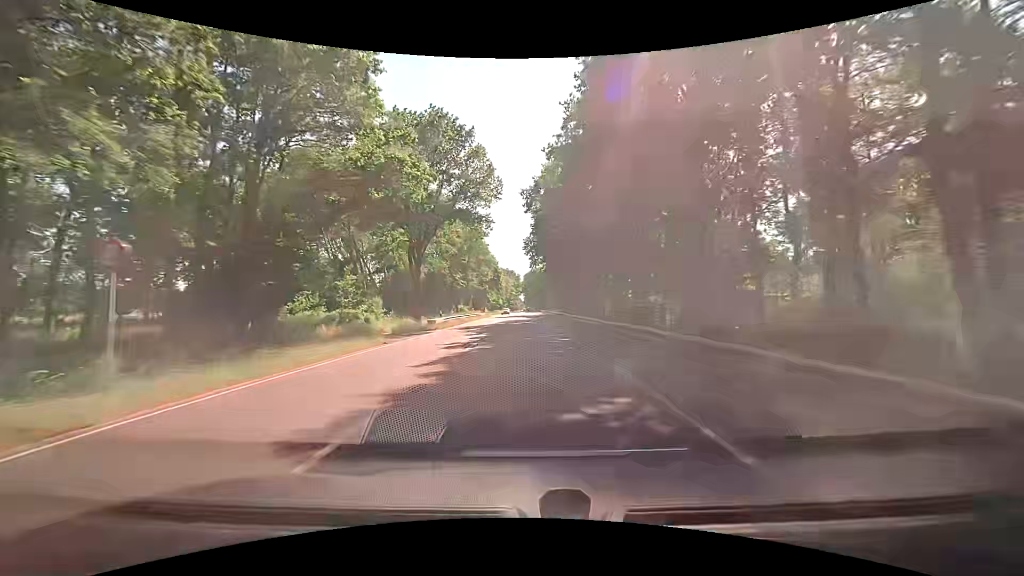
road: primary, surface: asphalt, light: Day
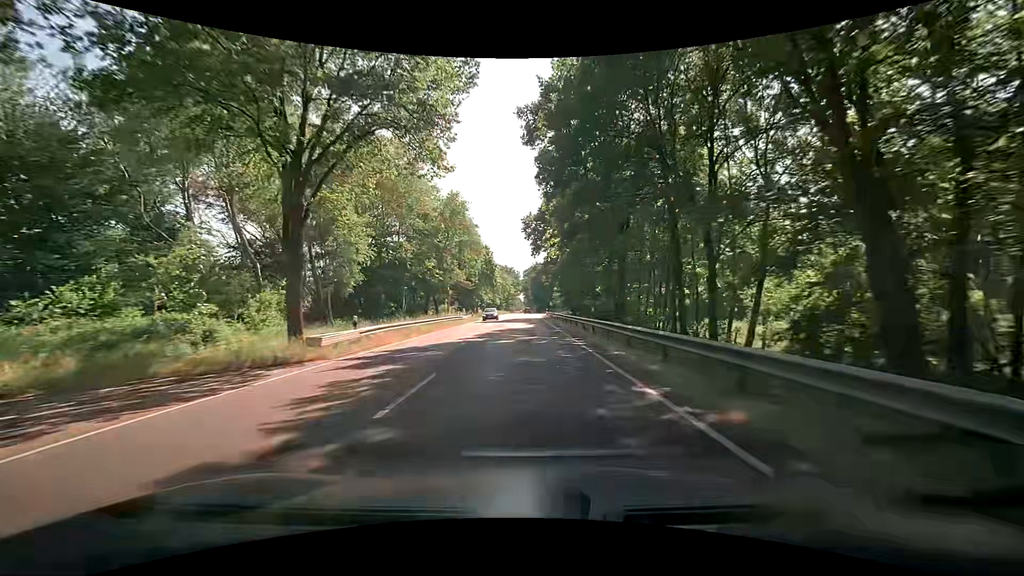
(+0.2, +21.1) m; +1°
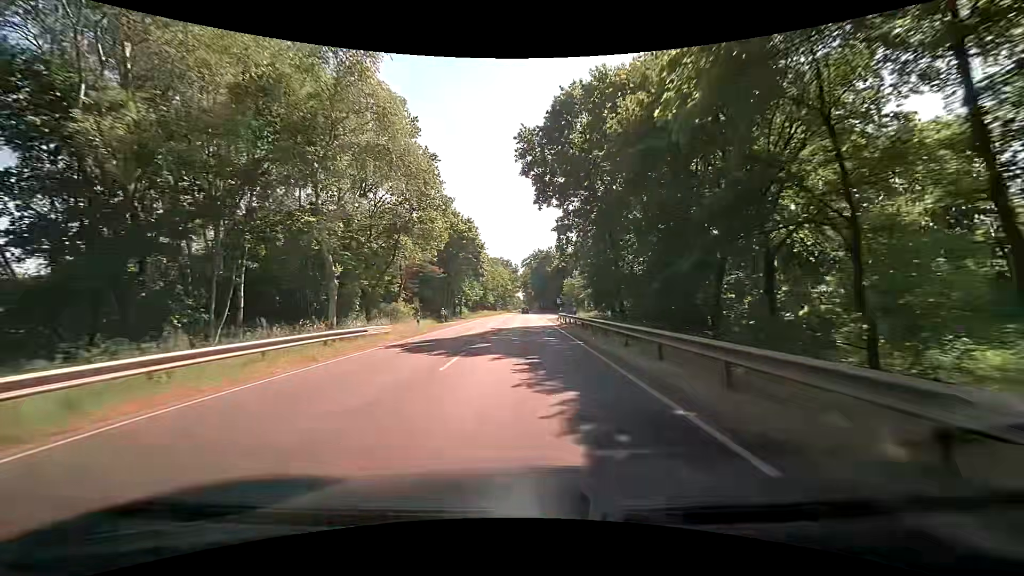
(+0.1, +31.6) m; +1°
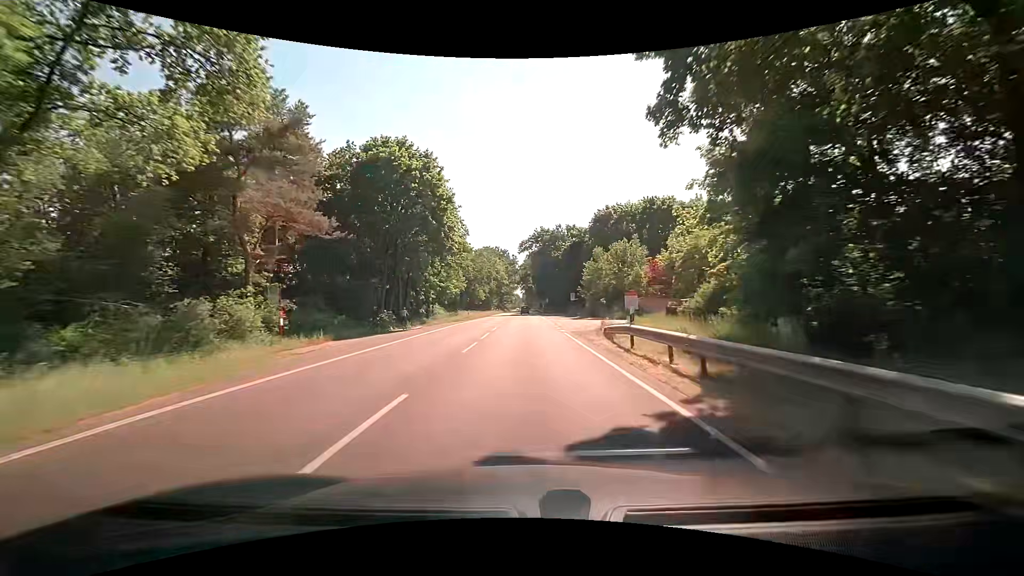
(-0.2, +31.0) m; -1°
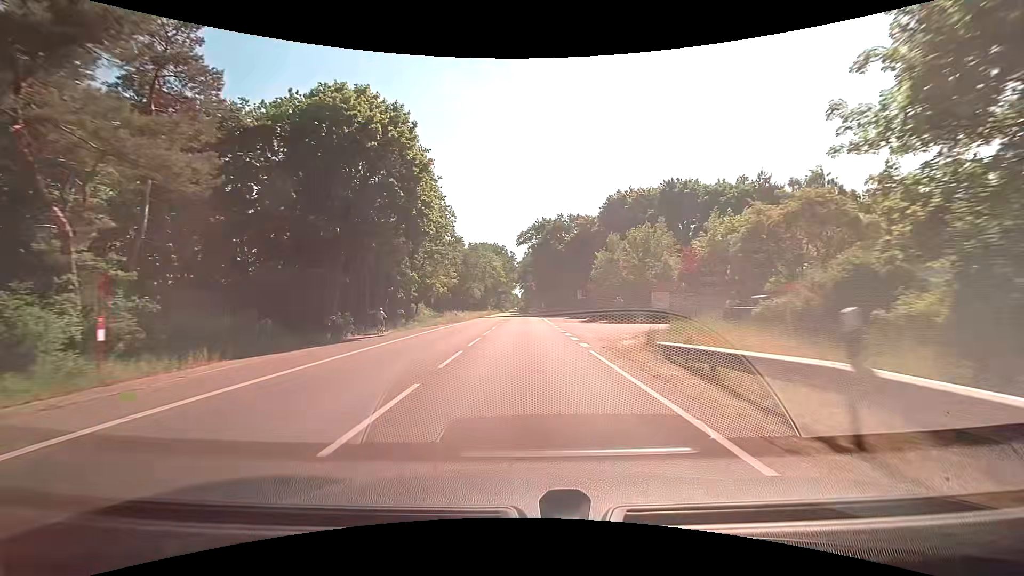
(0.0, +10.1) m; 0°
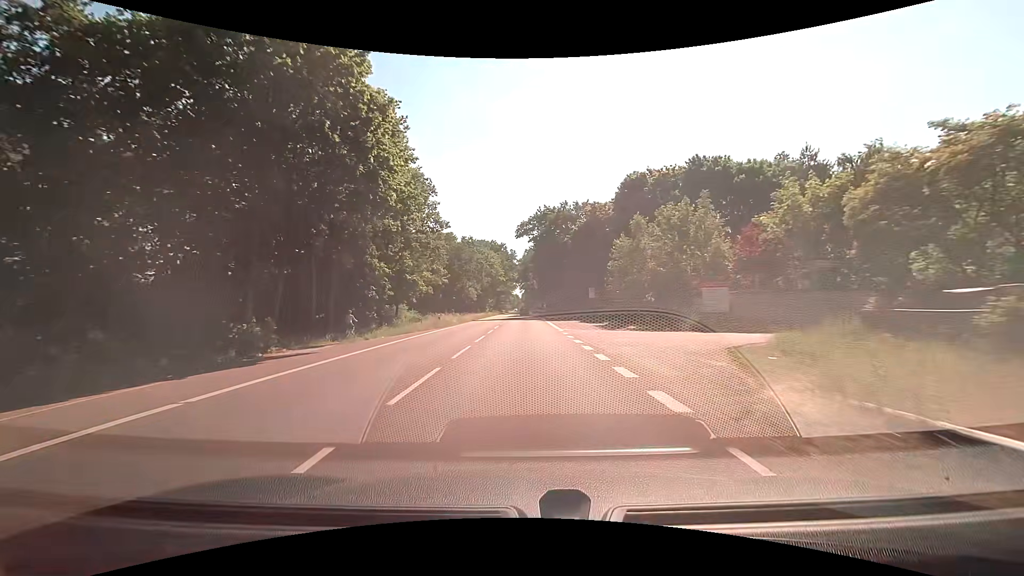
(0.0, +10.1) m; 0°
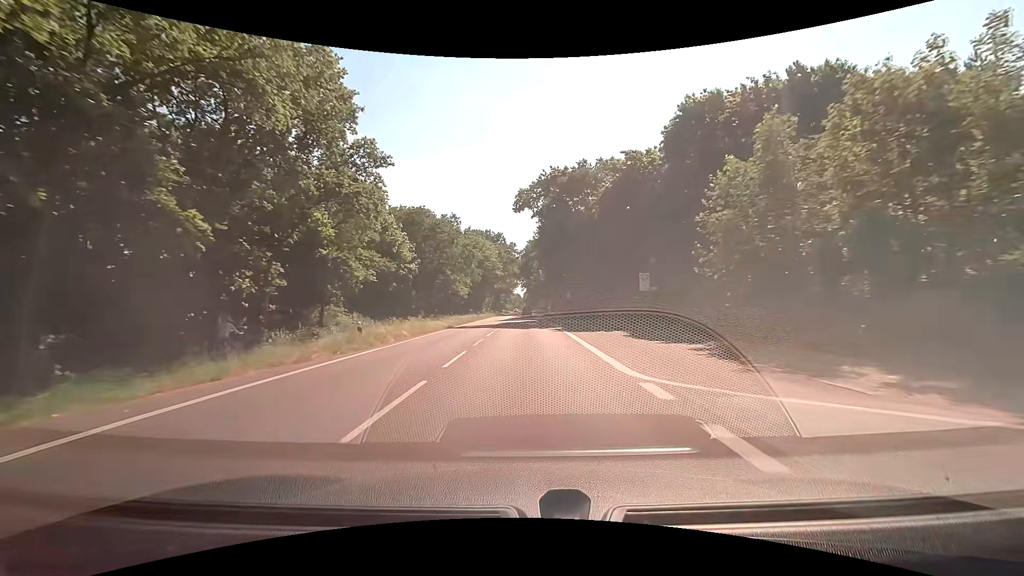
(-0.1, +20.1) m; 0°
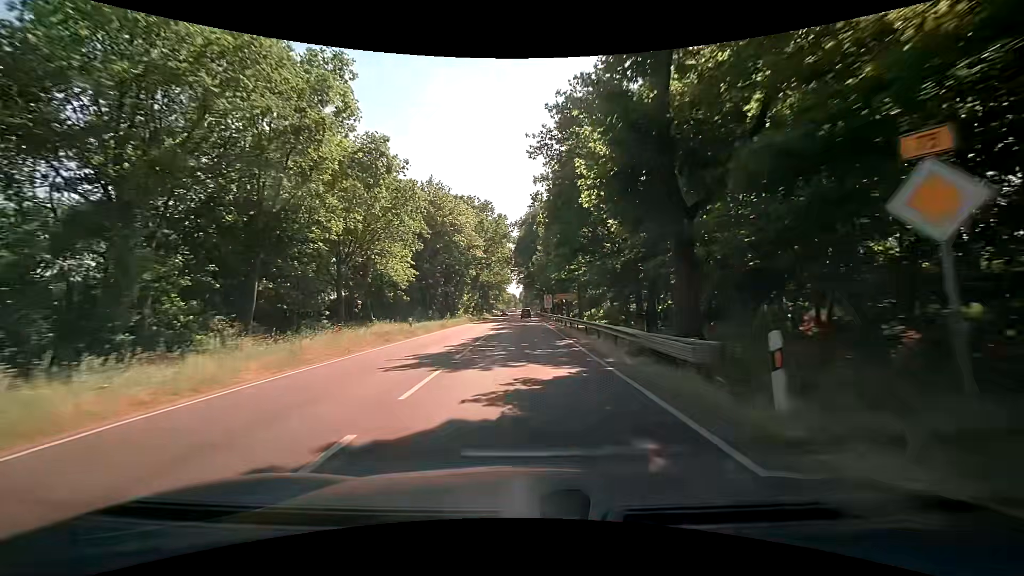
(-0.6, +40.5) m; 0°
(0, +10) (0, +20) (0, +30) (0, +40) (0, +50) (0, +60) (0, +70) (0, +80) (0, +90) (0, +100) m
